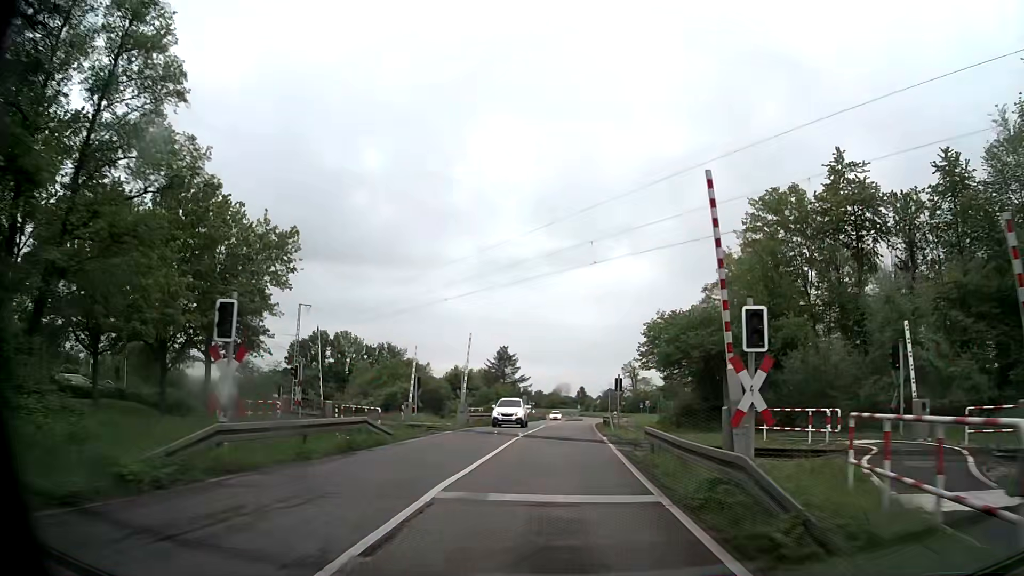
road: secondary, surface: asphalt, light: Day
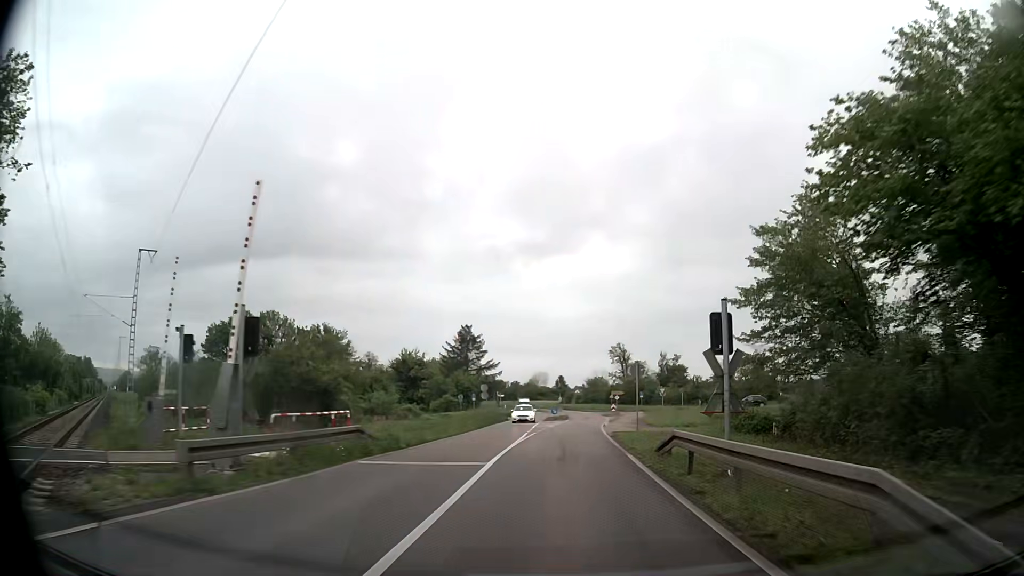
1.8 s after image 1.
(+0.2, +27.3) m; +2°
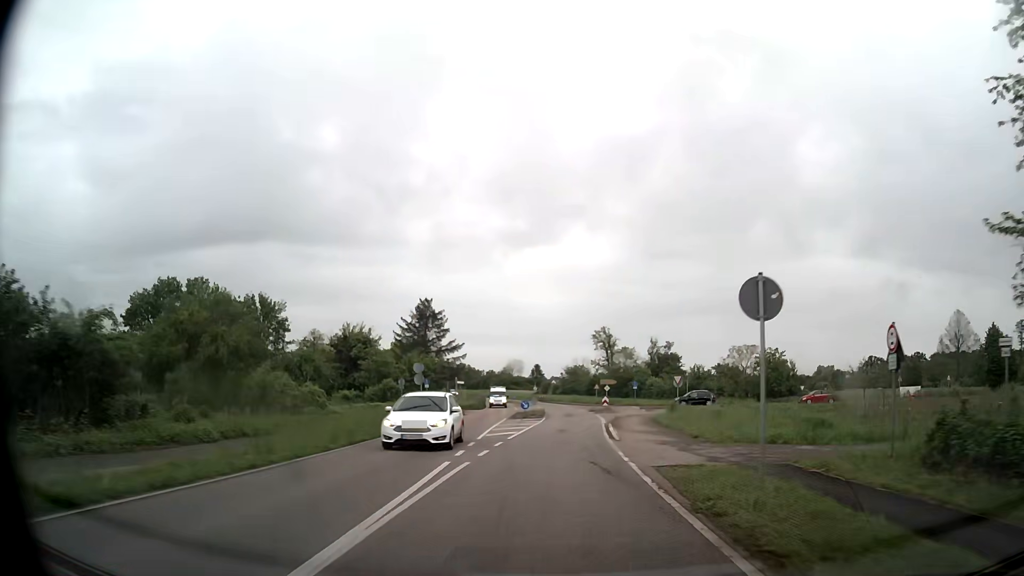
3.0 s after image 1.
(+0.4, +18.4) m; +2°
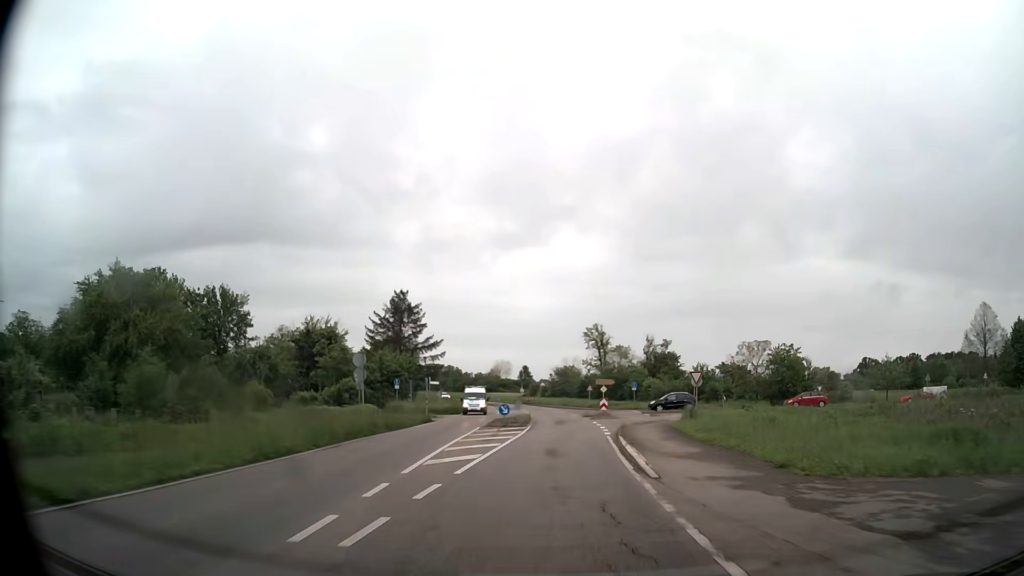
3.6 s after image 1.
(+0.1, +9.2) m; +1°
